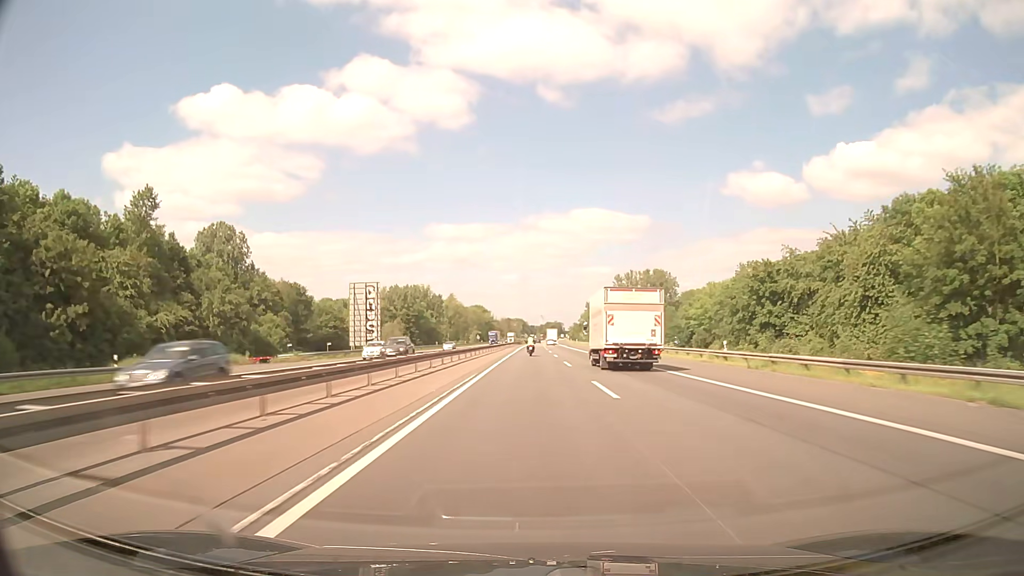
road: motorway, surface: asphalt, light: Day
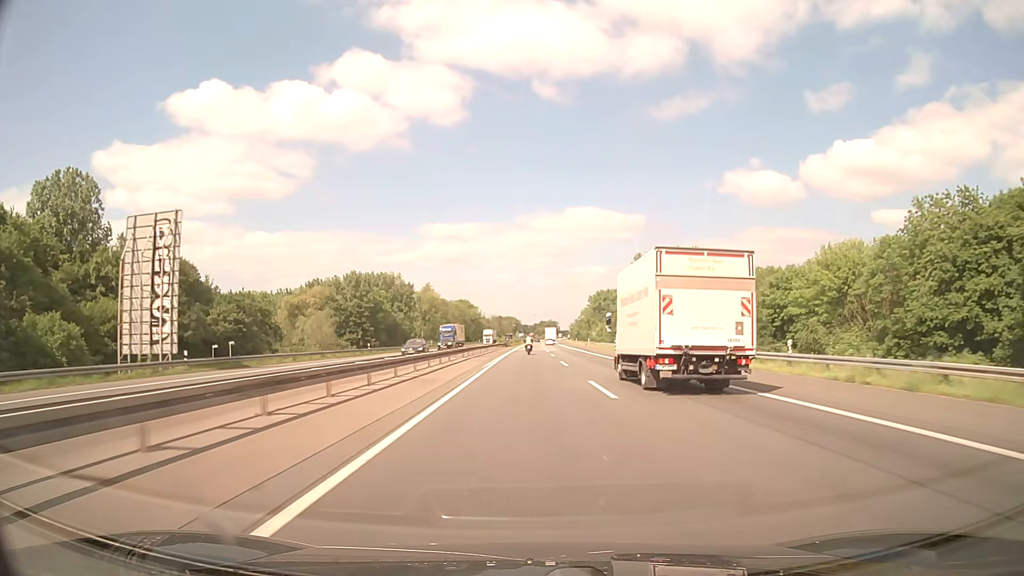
(+0.3, +56.3) m; +1°
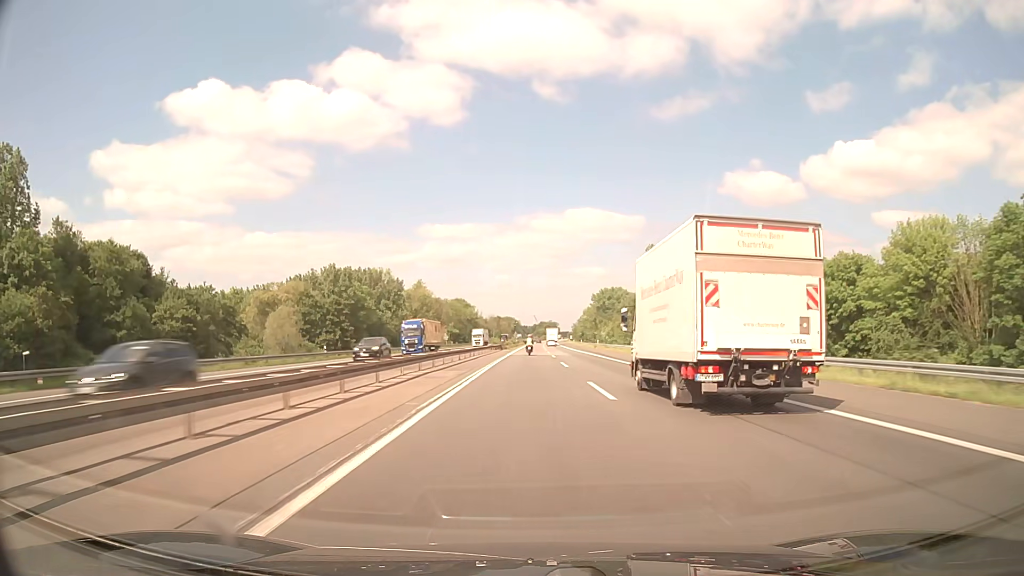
(0.0, +18.8) m; 0°
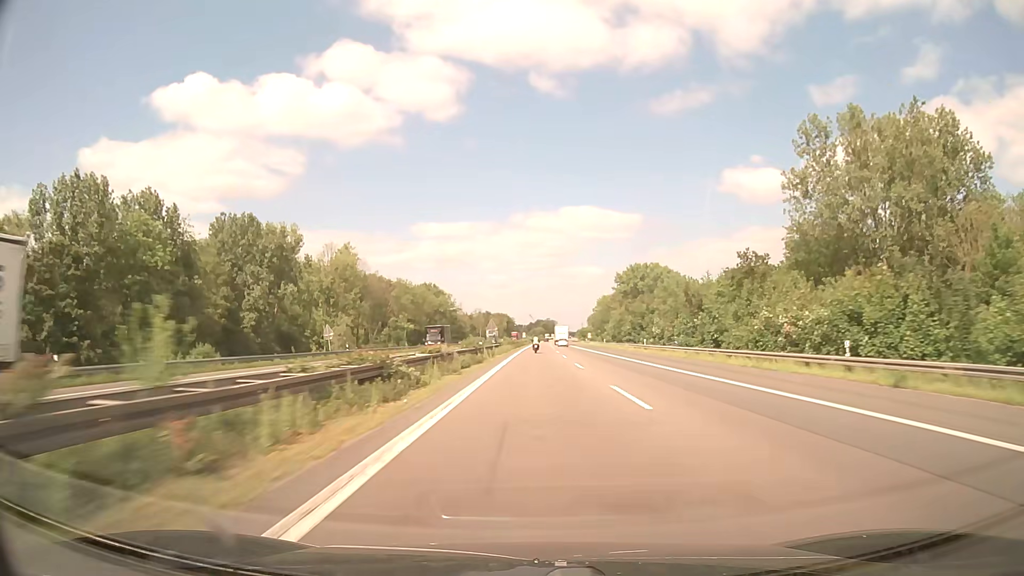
(+0.2, +94.6) m; 0°
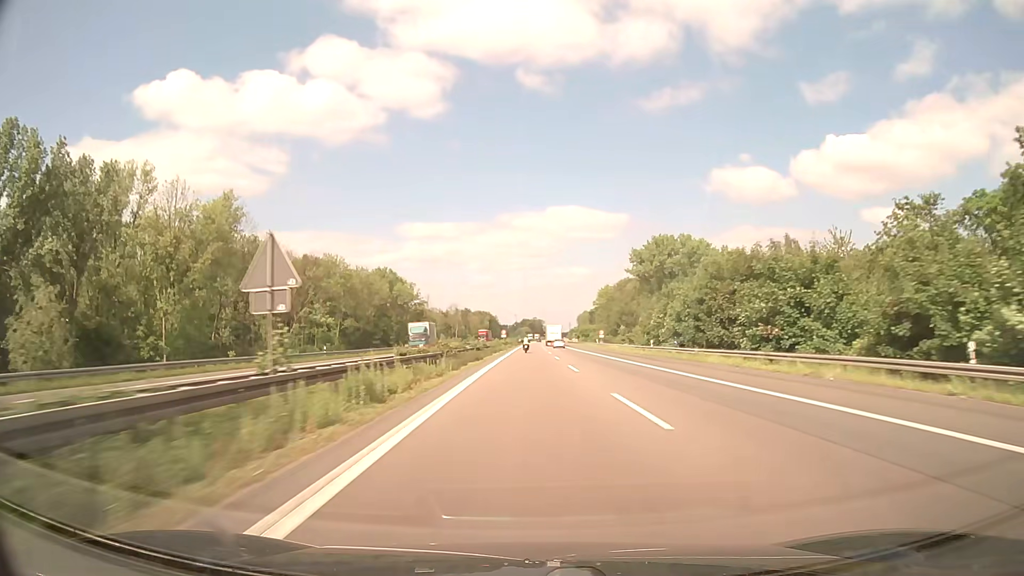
(+0.8, +56.9) m; +1°
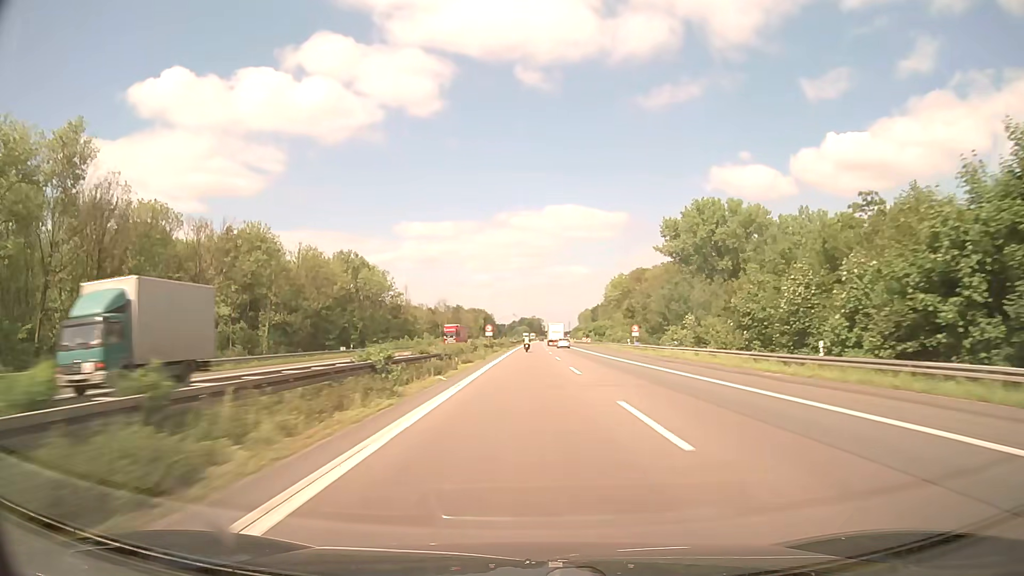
(+0.1, +38.0) m; 0°
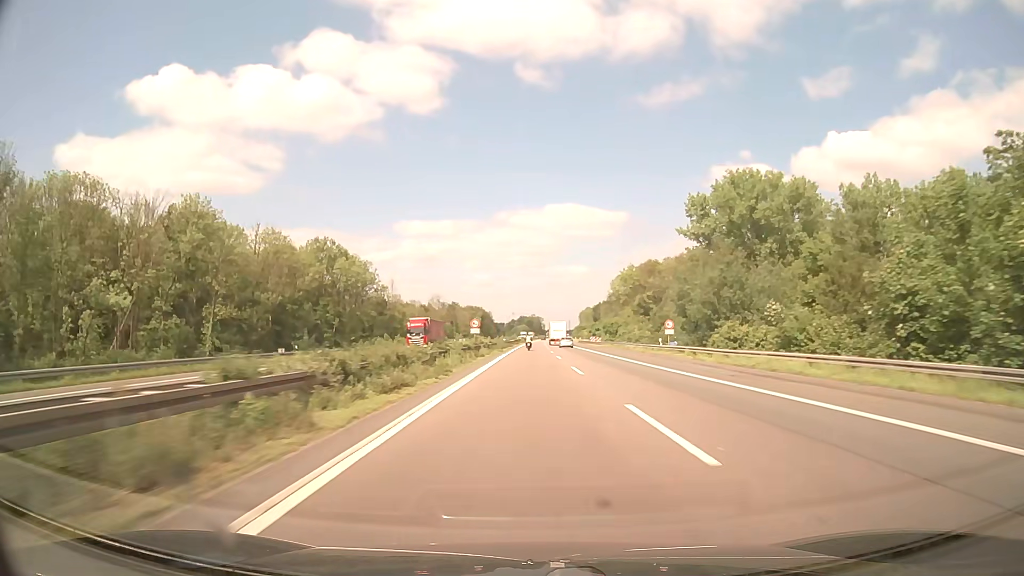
(0.0, +19.0) m; 0°
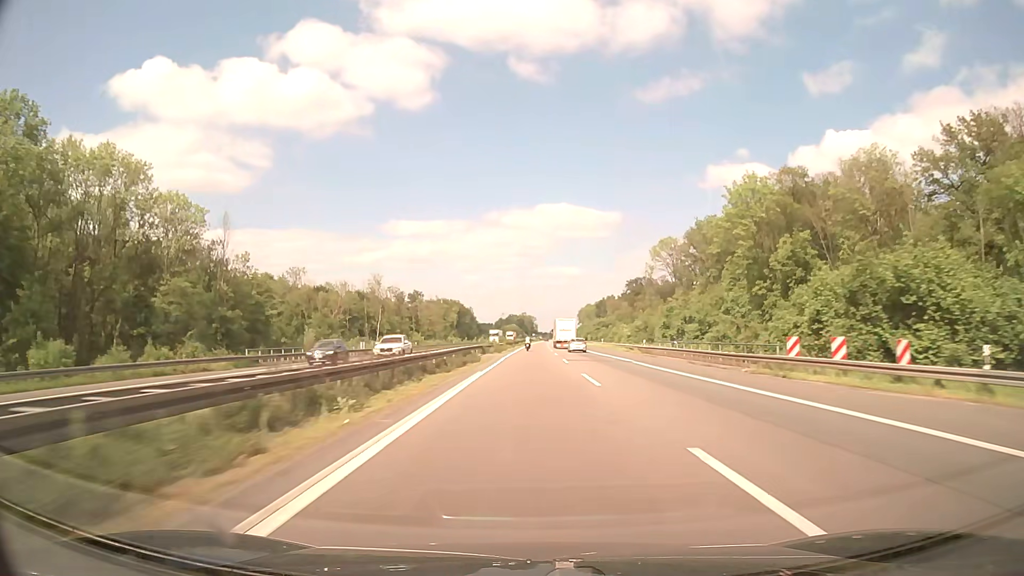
(+0.7, +95.1) m; +1°
(0, +10) (0, +20) (0, +30) (0, +40) (0, +50) (0, +60) (0, +70) (+1, +80) (+1, +90) (+1, +100) m
